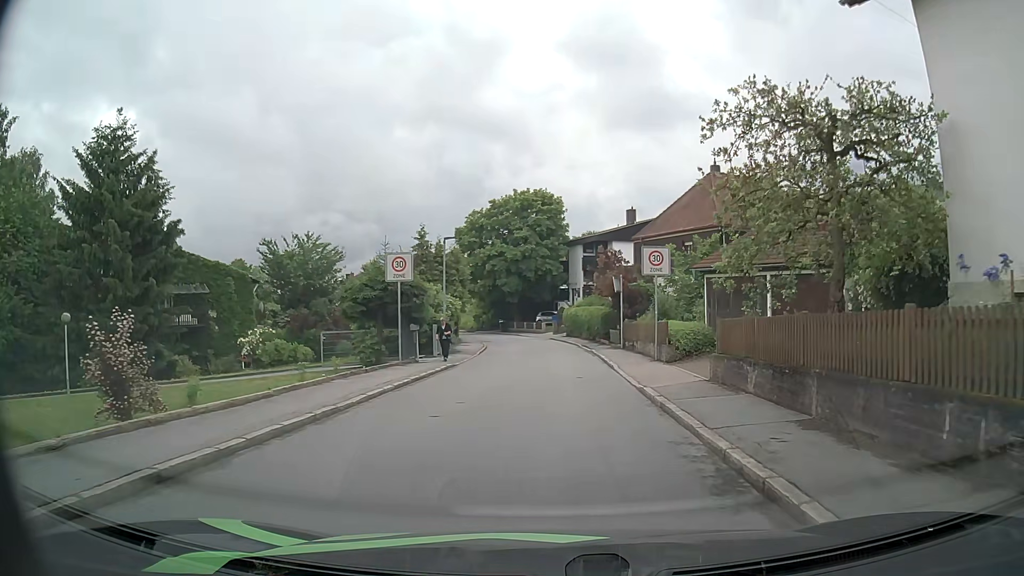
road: residential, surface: asphalt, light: Day
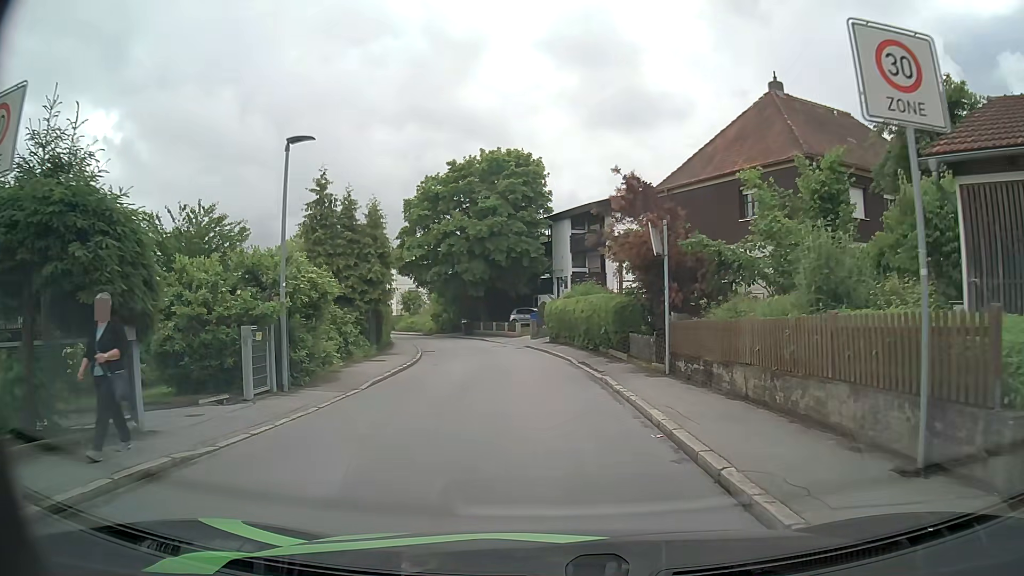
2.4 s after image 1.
(+0.3, +16.3) m; +1°
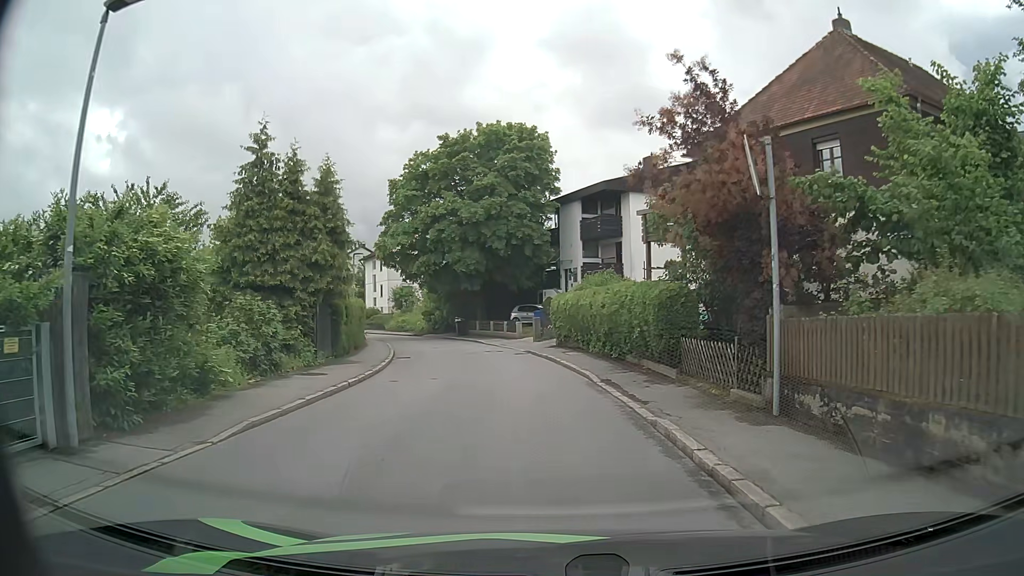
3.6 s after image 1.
(0.0, +6.9) m; 0°
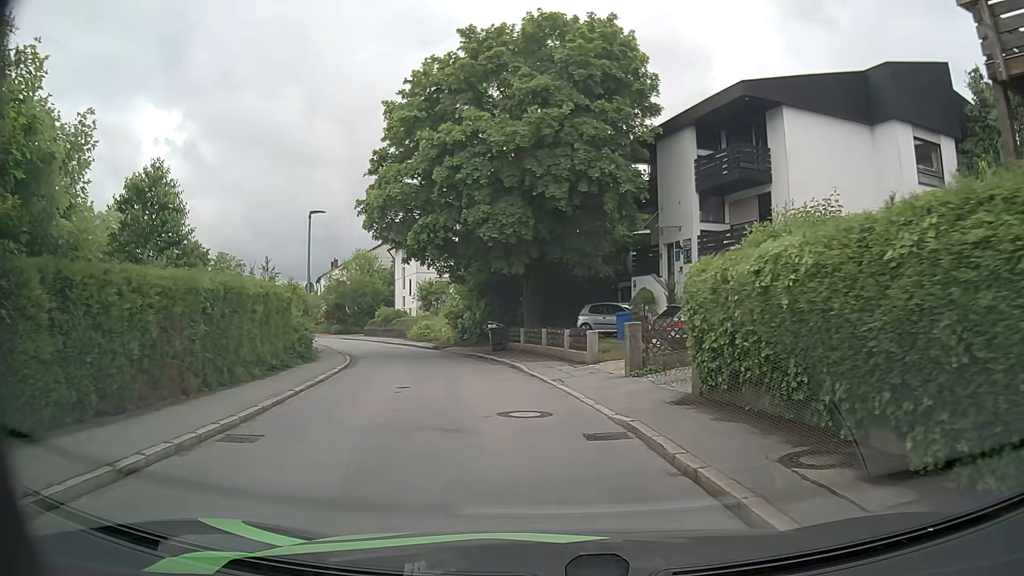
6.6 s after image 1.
(-0.9, +17.6) m; -7°
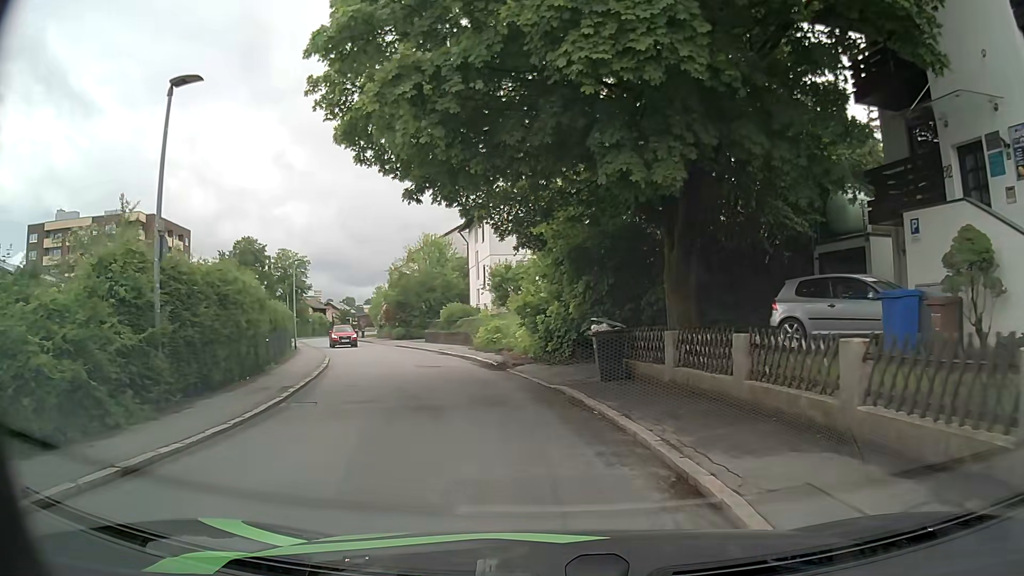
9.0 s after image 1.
(-0.9, +15.1) m; -8°
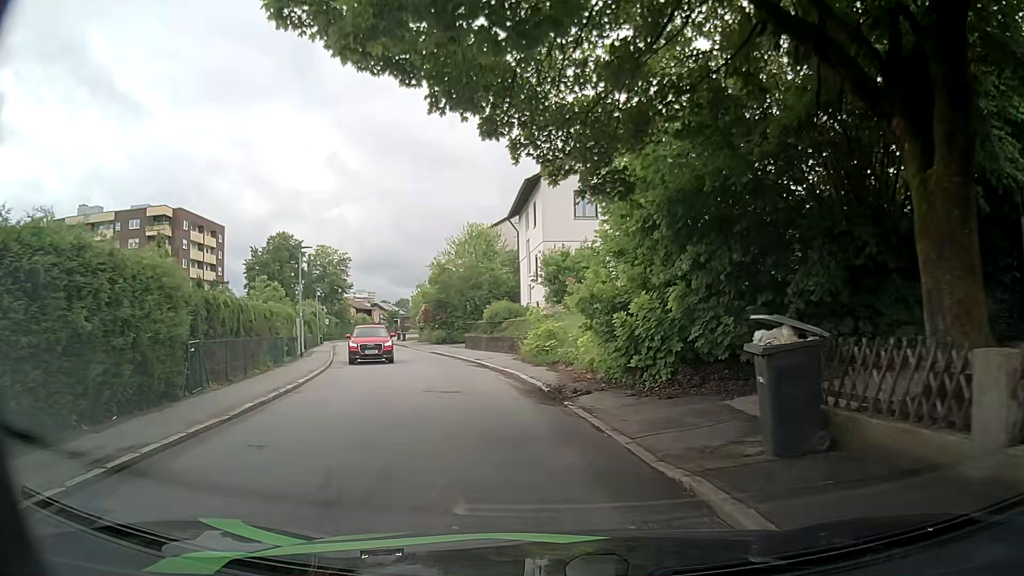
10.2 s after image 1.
(-0.3, +7.7) m; -6°
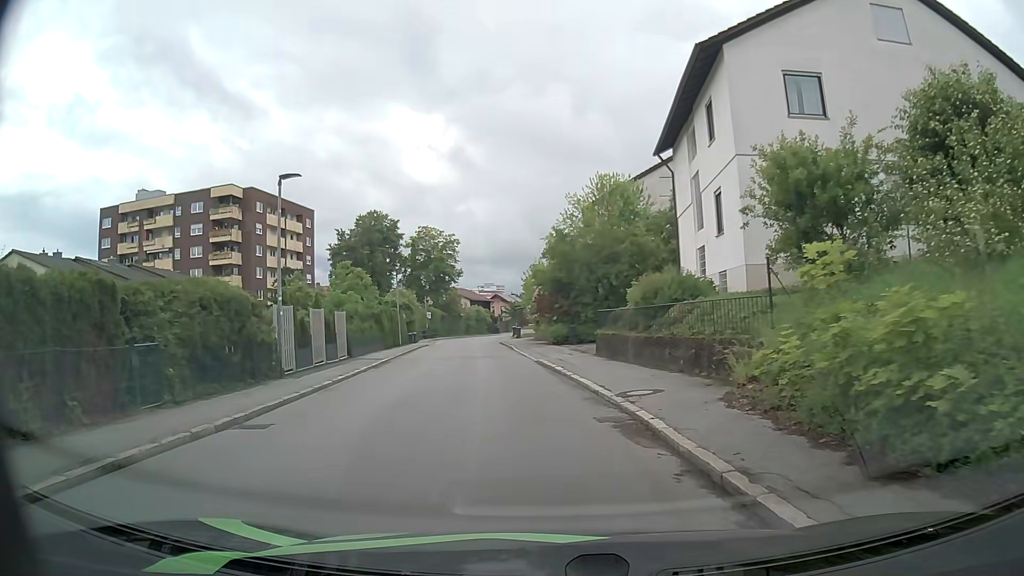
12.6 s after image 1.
(-1.1, +15.7) m; -10°
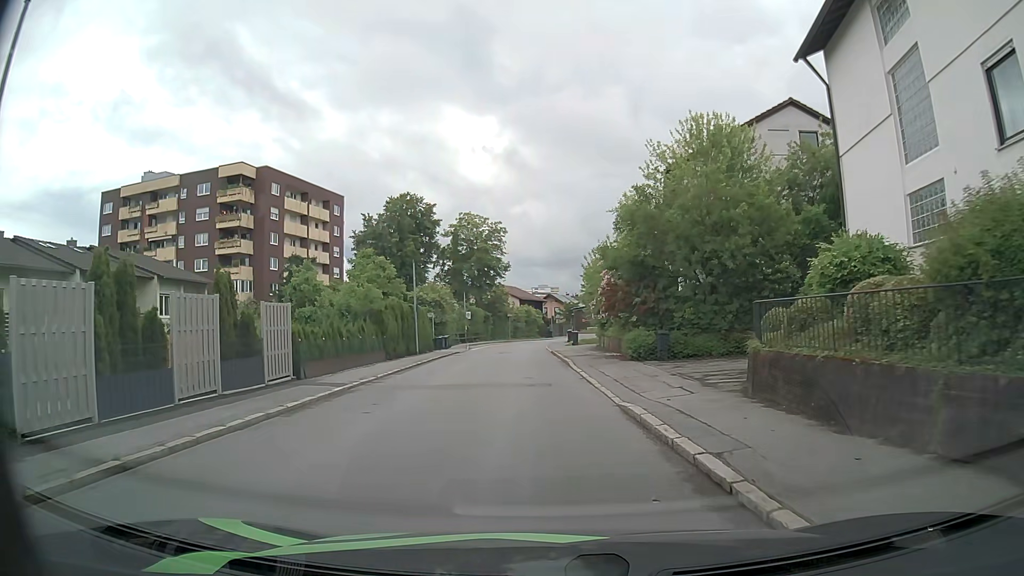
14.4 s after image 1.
(-0.5, +12.1) m; -5°
(0, +10) (0, +20) (-1, +30) (-1, +40) (-1, +50) (-1, +60) (+1, +70) (+2, +80) (+5, +90) (+7, +99) m
